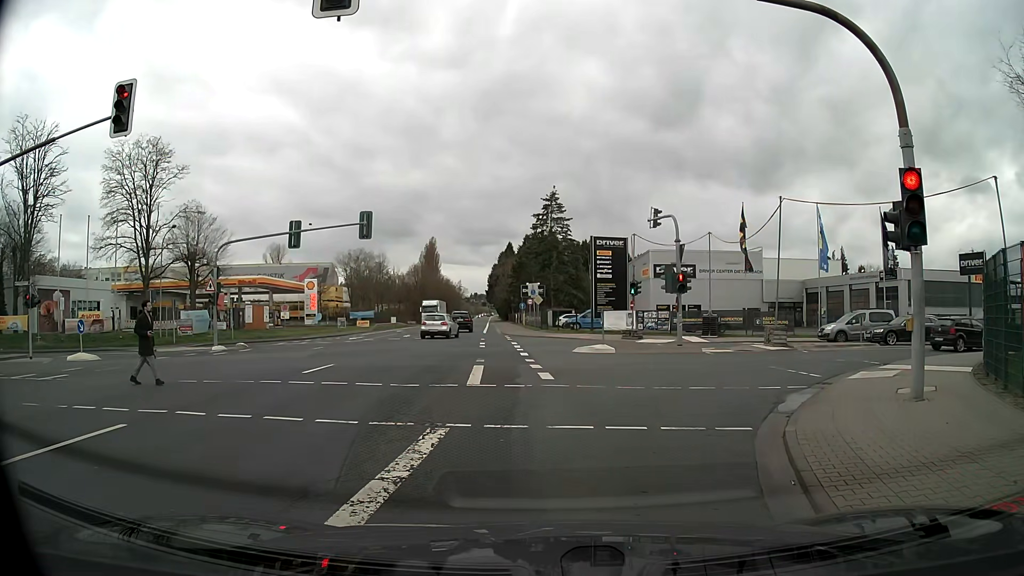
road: secondary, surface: asphalt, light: Day
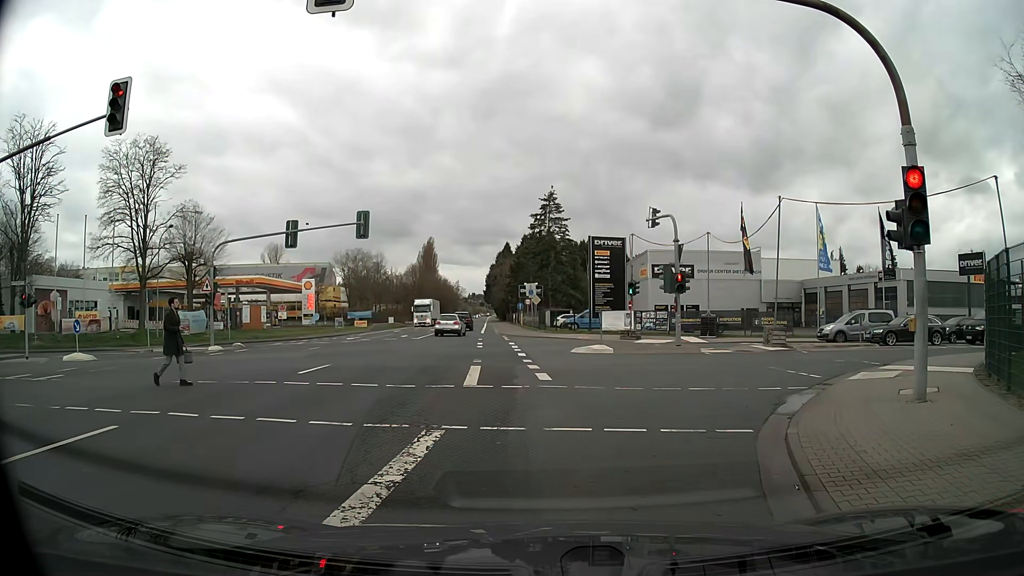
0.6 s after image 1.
(0.0, +0.2) m; 0°
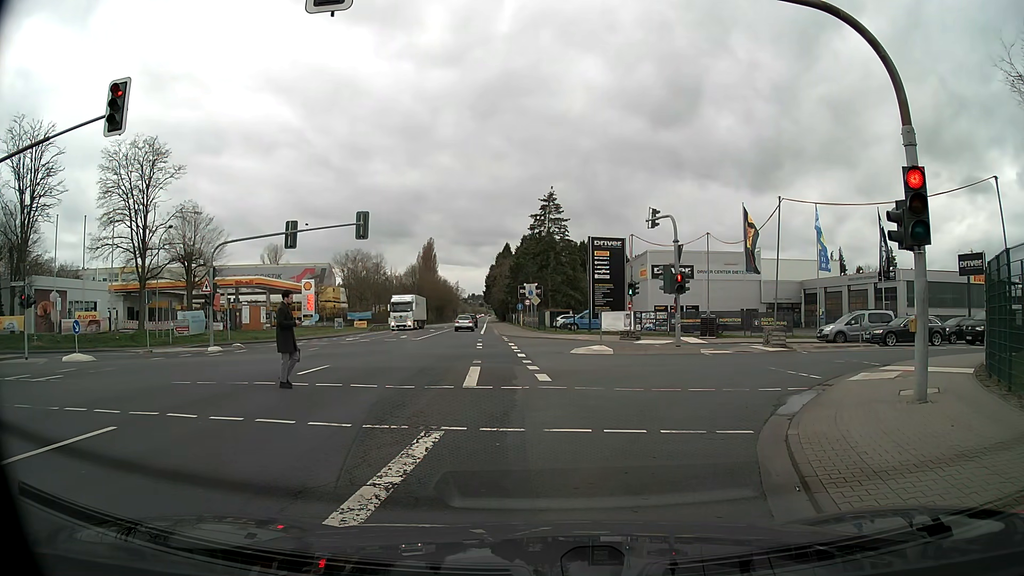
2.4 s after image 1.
(0.0, +0.1) m; 0°
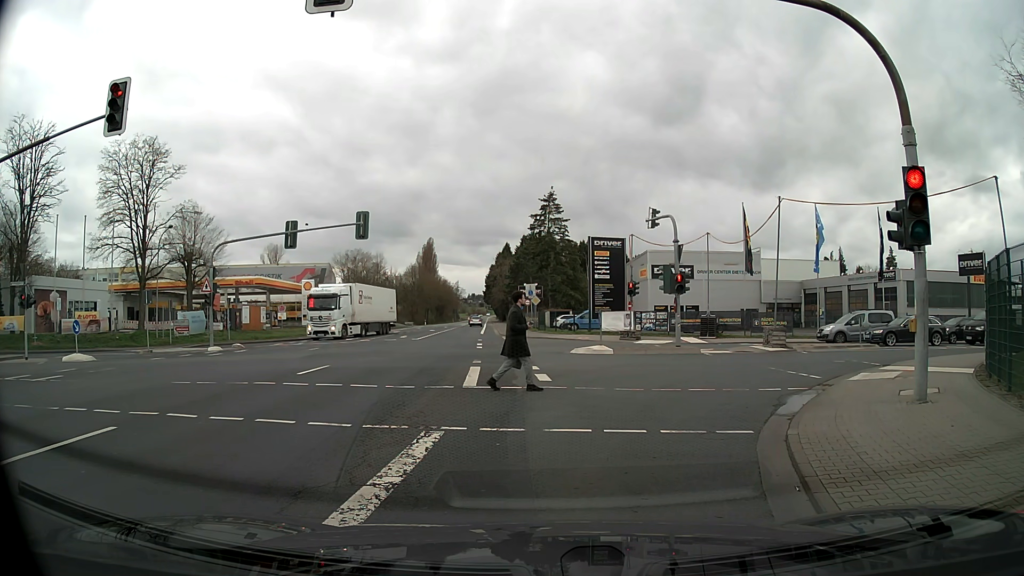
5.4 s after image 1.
(0.0, 0.0) m; 0°
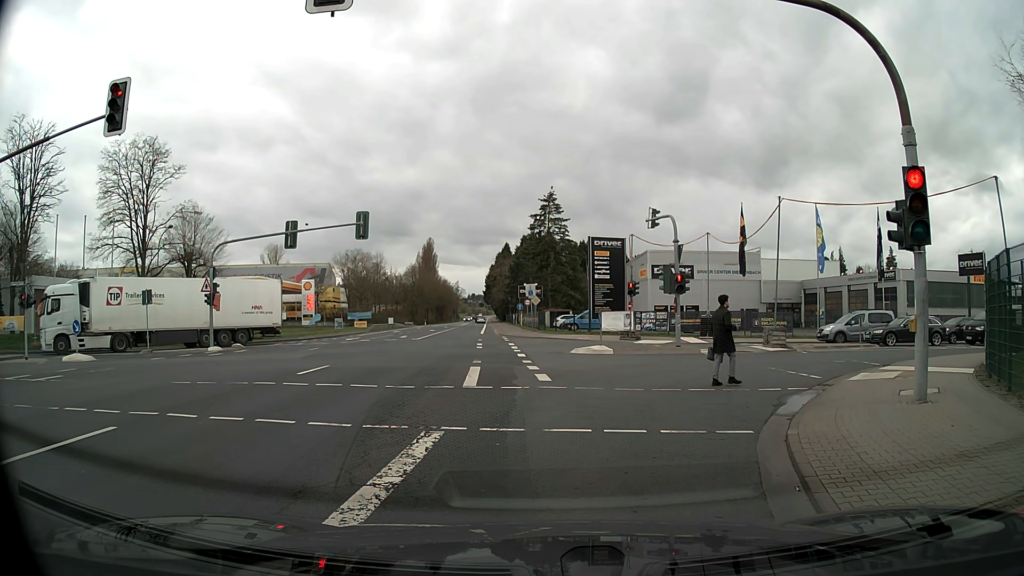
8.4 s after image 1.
(0.0, 0.0) m; 0°
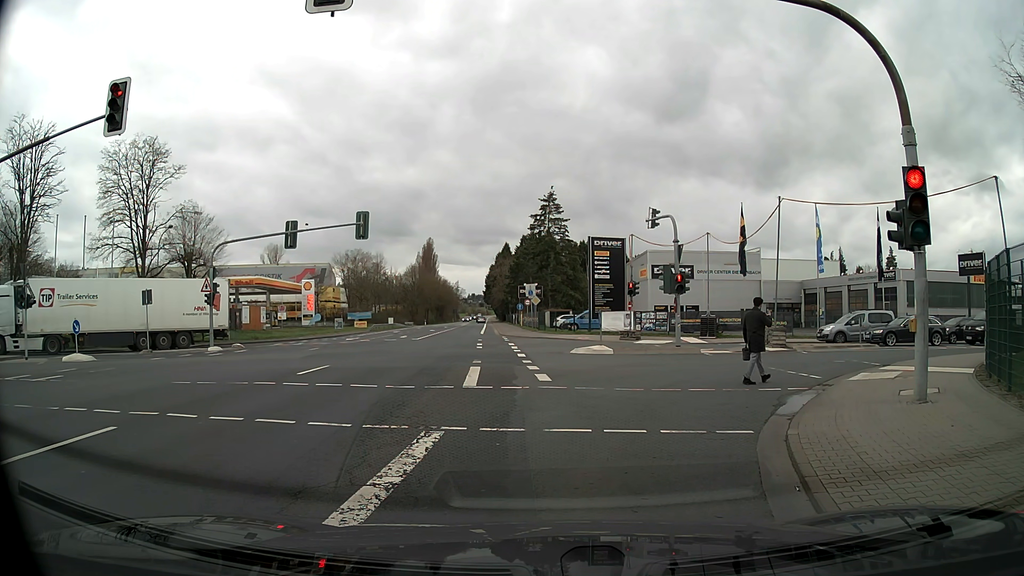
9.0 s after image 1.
(0.0, 0.0) m; 0°
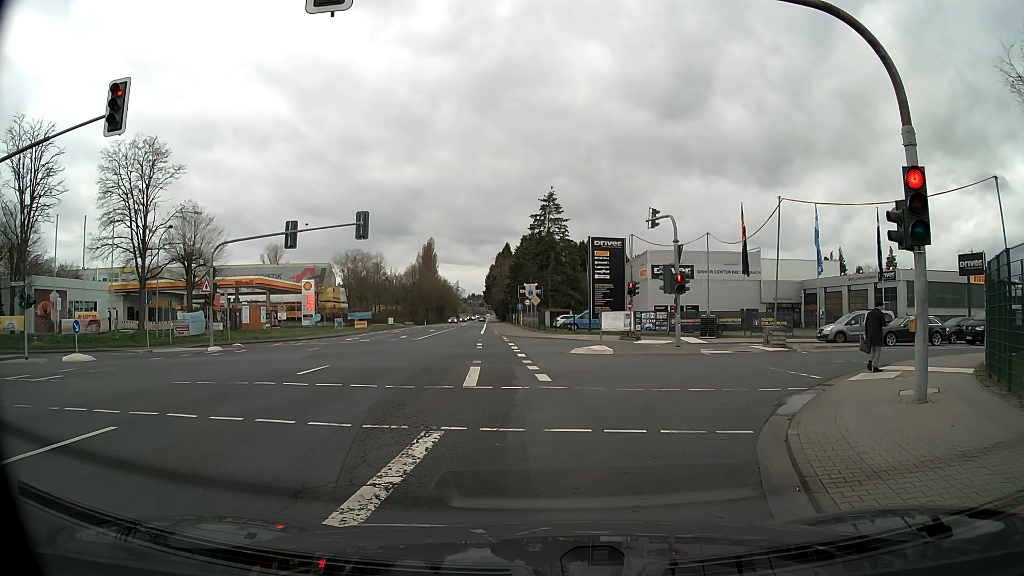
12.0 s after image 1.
(0.0, 0.0) m; 0°
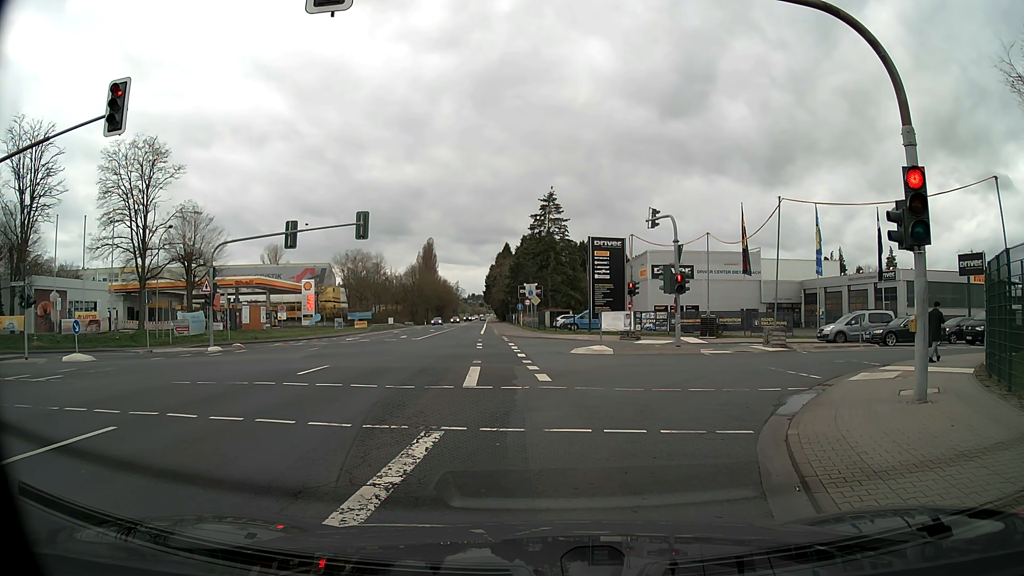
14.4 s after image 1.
(0.0, 0.0) m; 0°
